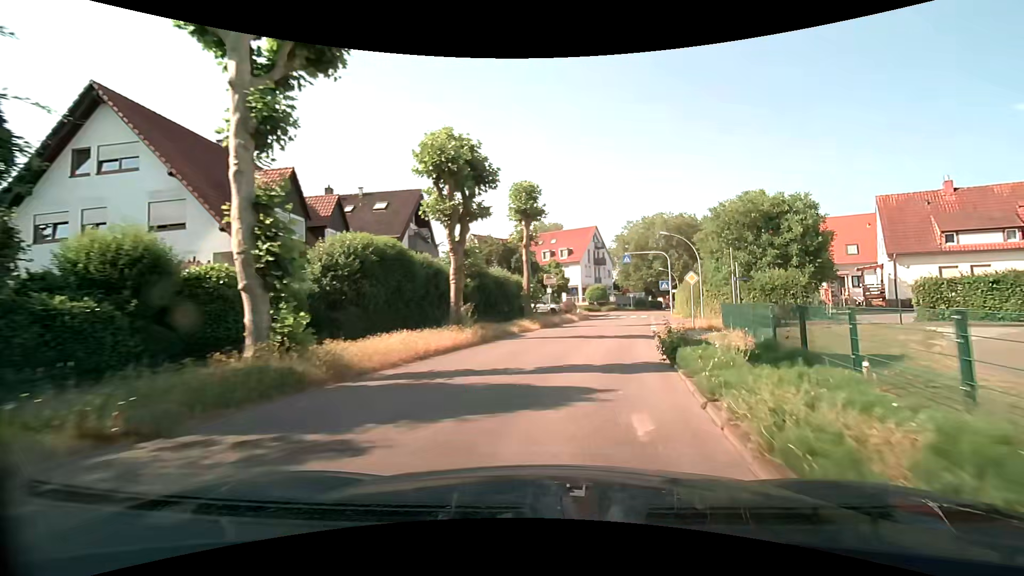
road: tertiary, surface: asphalt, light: Day
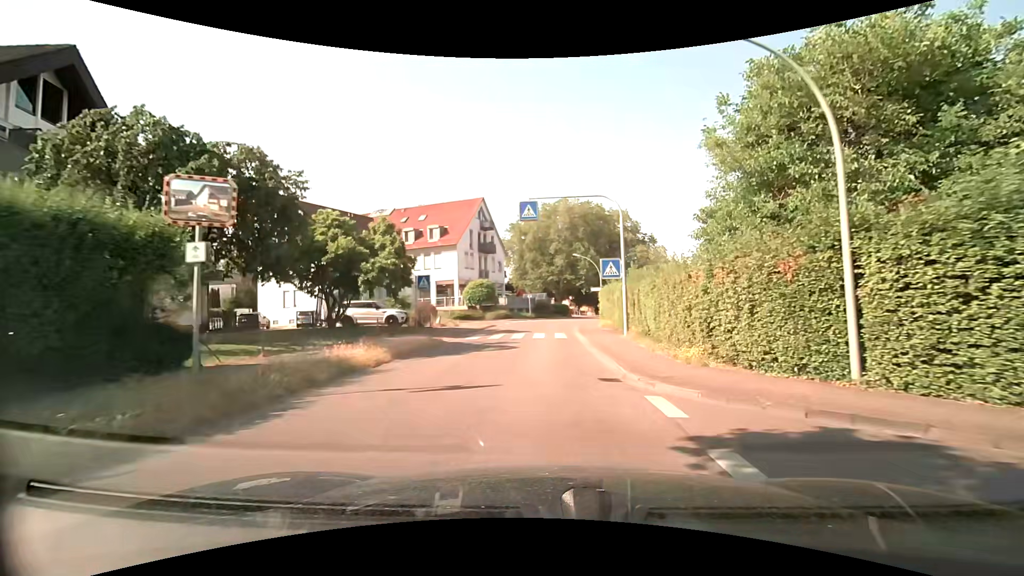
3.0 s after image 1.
(+3.7, +26.8) m; +12°
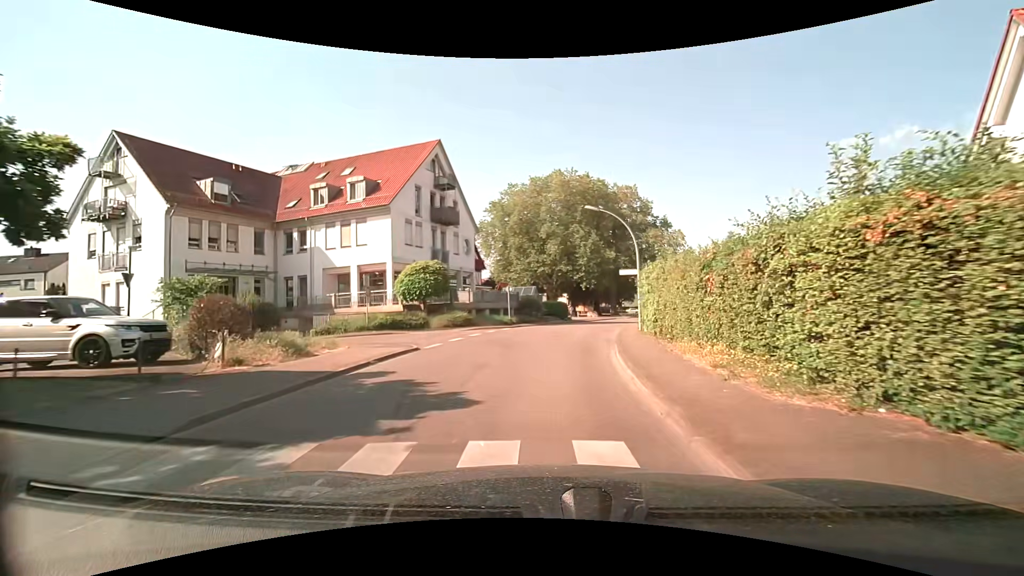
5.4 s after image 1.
(+0.1, +21.2) m; +2°
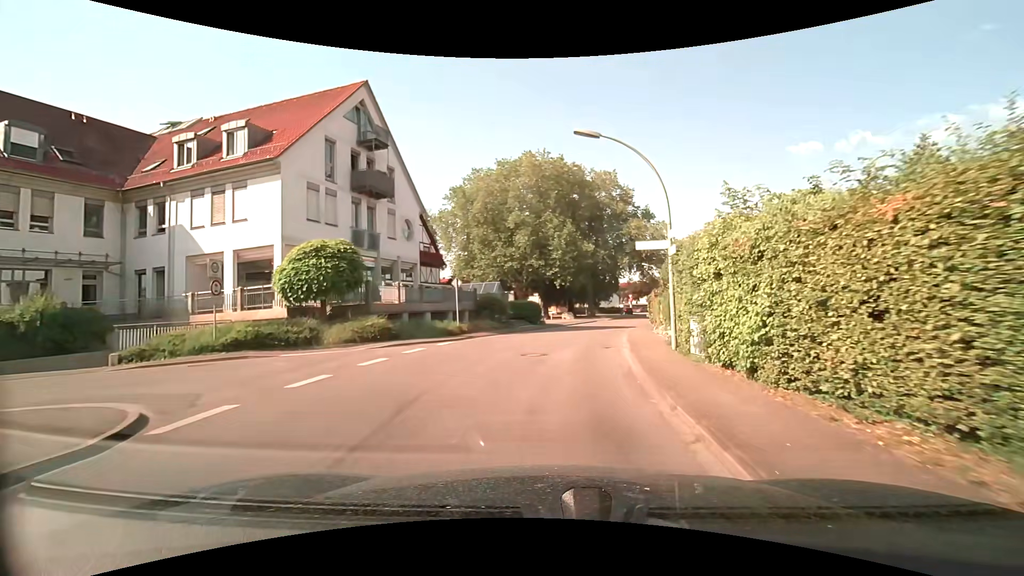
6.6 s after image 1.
(+0.2, +10.8) m; +3°
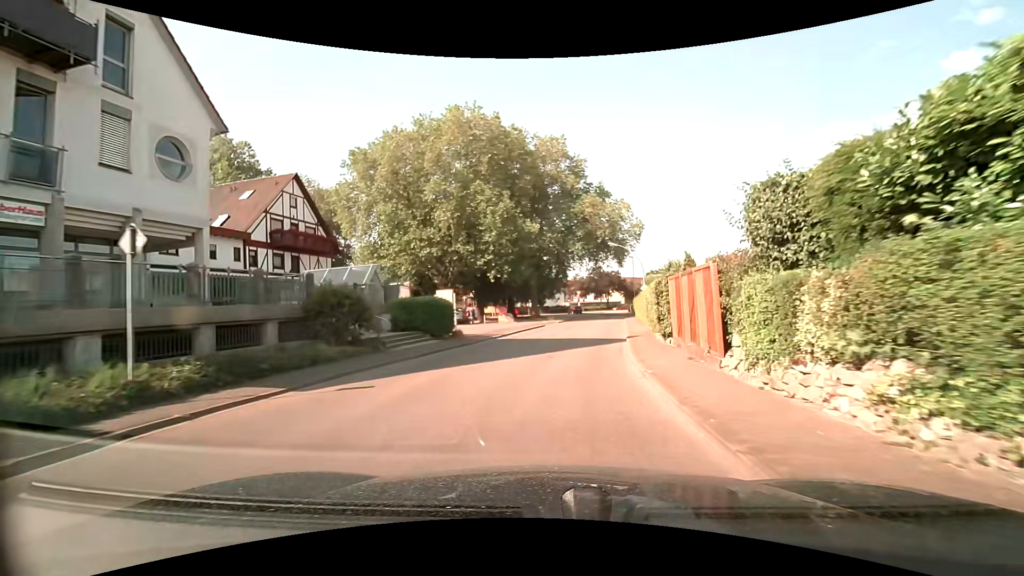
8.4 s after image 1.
(+1.0, +16.4) m; +7°
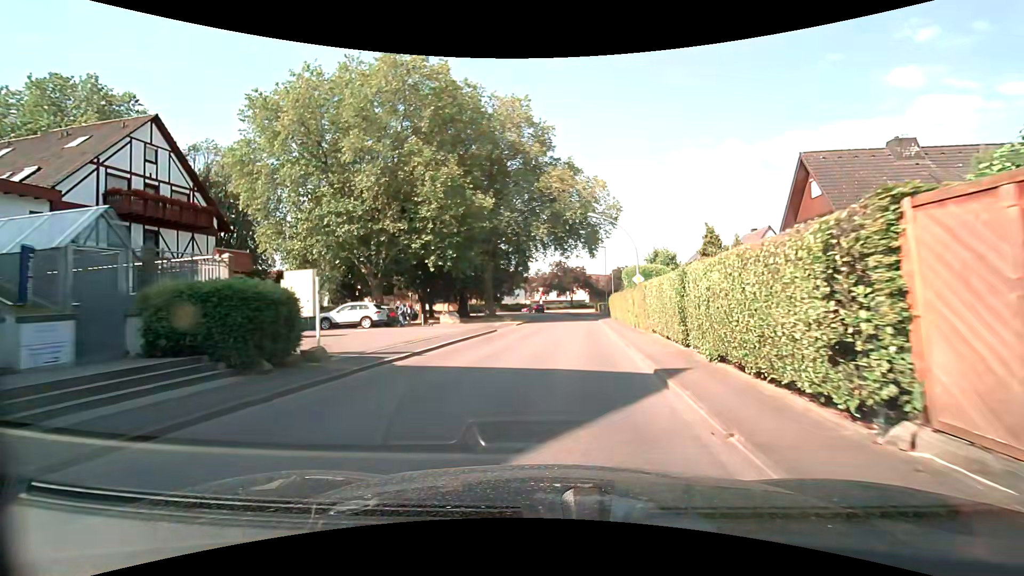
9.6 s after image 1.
(+0.2, +11.2) m; +4°
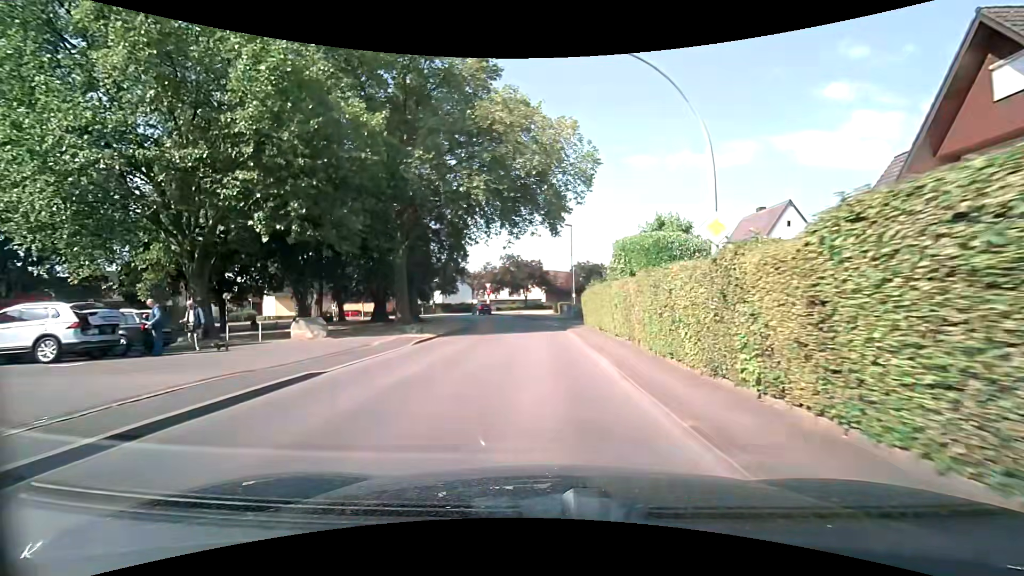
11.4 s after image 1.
(+1.0, +17.1) m; +5°
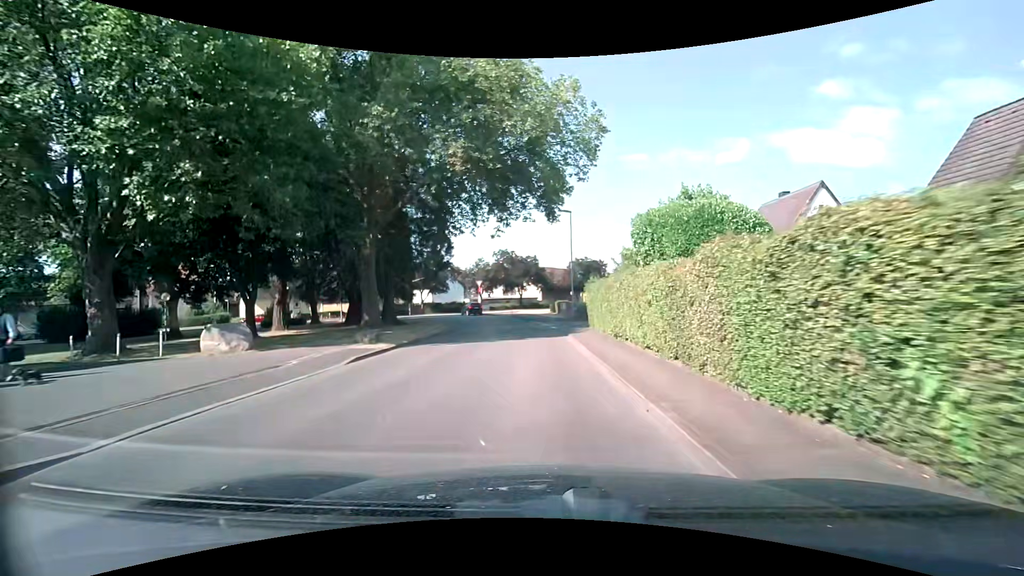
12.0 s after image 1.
(+0.1, +5.7) m; 0°
(0, +10) (0, +20) (-1, +30) (-3, +40) (-6, +49) (-11, +58) (-16, +67) (-24, +71) (-34, +69) (-43, +65) m
